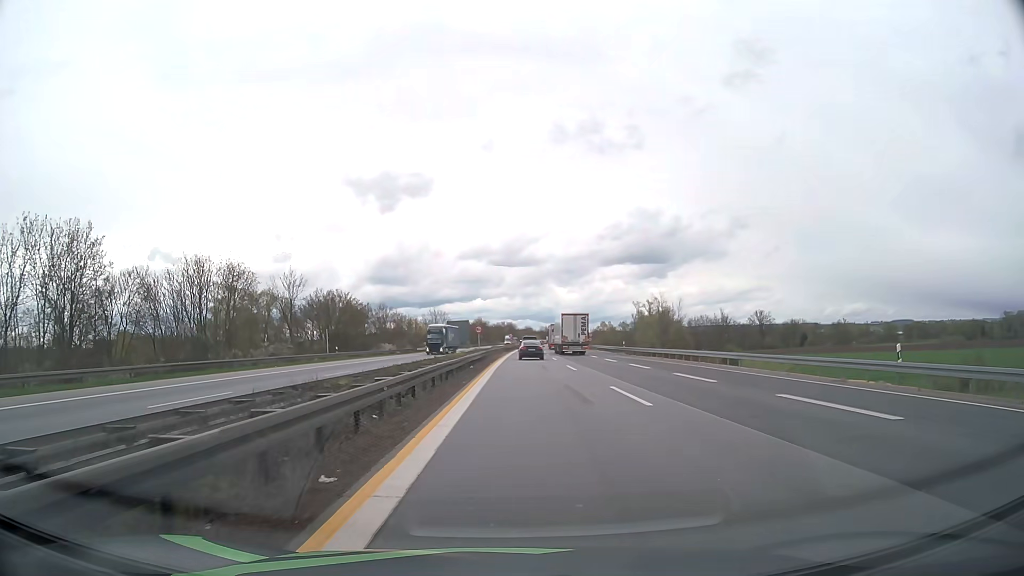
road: motorway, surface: asphalt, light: Day
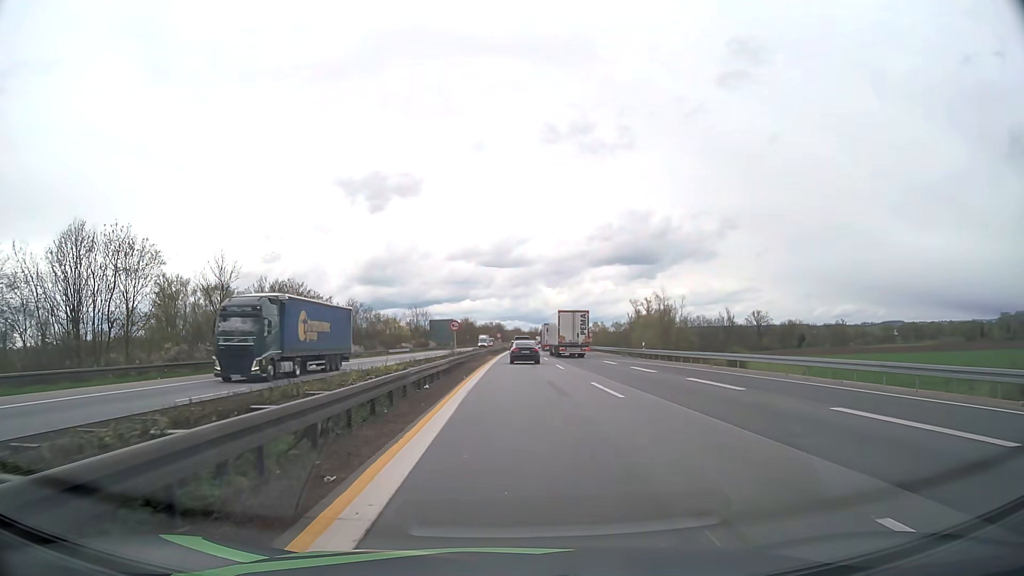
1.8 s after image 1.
(+0.2, +15.7) m; +1°
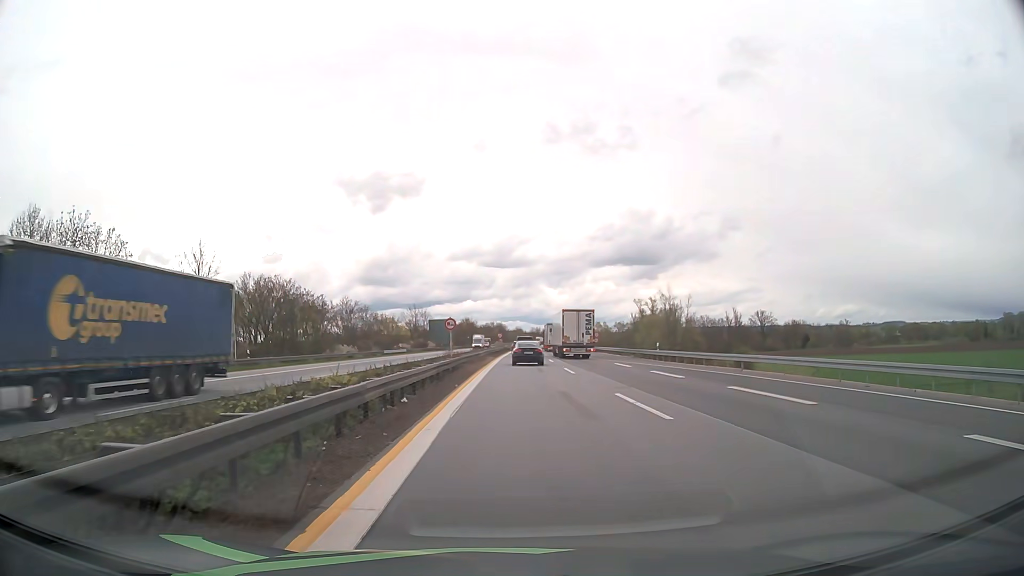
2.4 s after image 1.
(0.0, +4.7) m; 0°
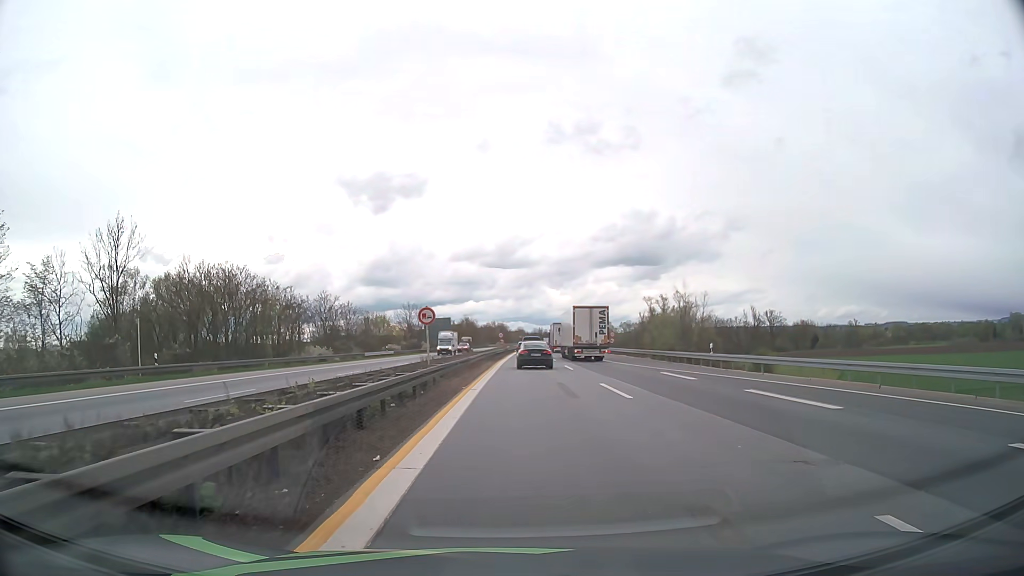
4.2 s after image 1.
(0.0, +13.0) m; 0°
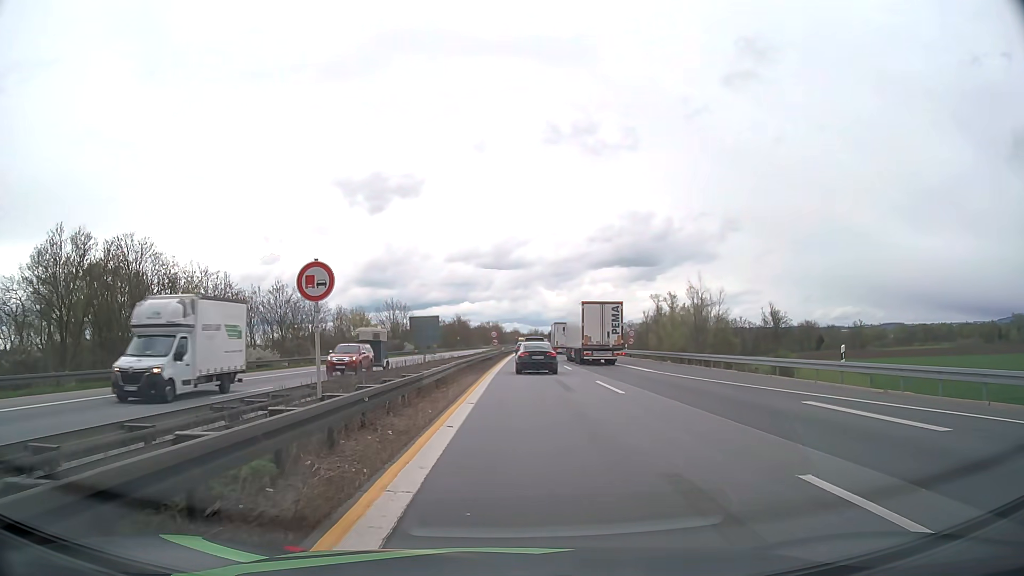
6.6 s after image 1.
(0.0, +16.2) m; 0°
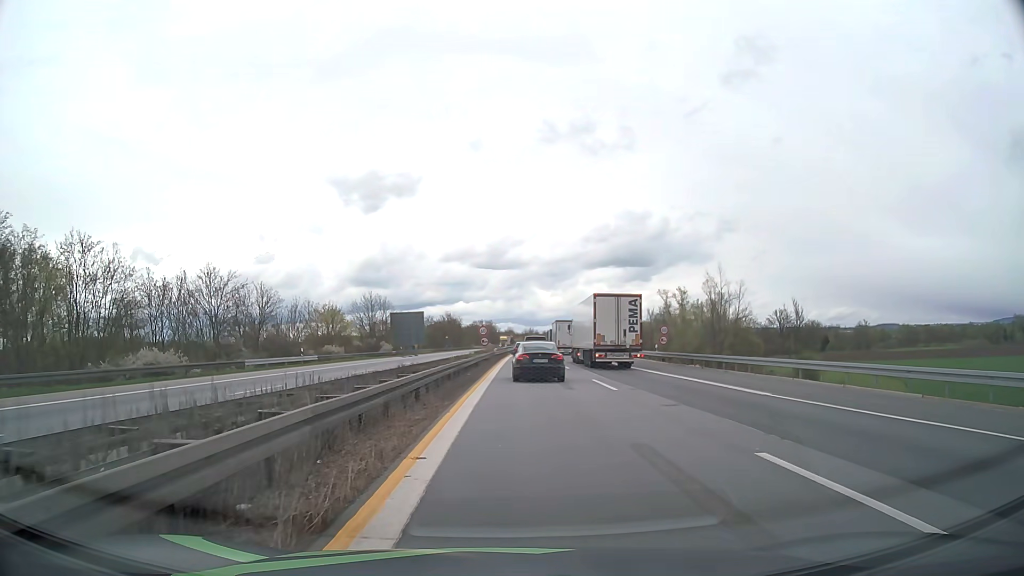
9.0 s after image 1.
(0.0, +16.6) m; 0°
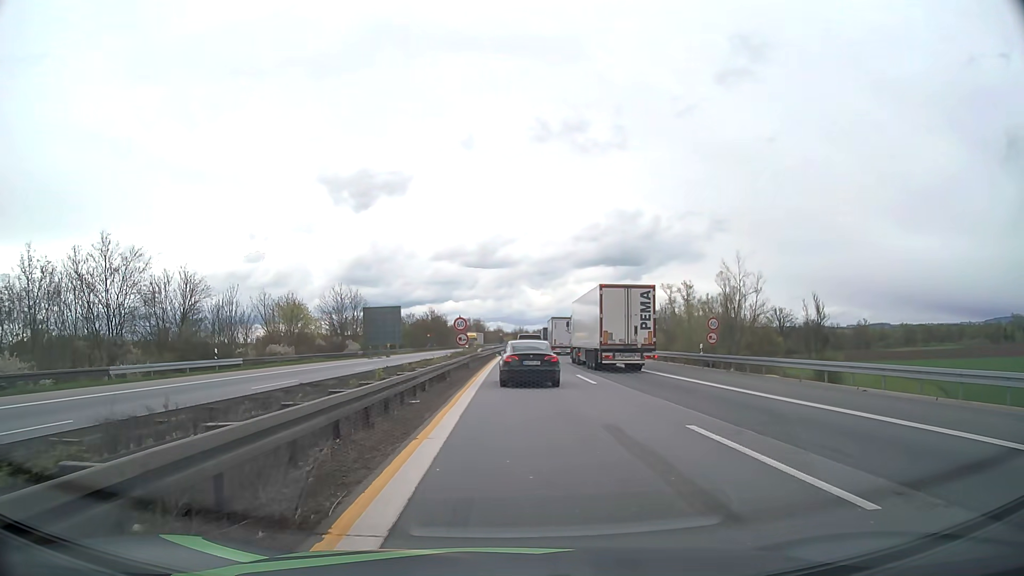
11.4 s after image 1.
(+0.1, +14.9) m; +1°
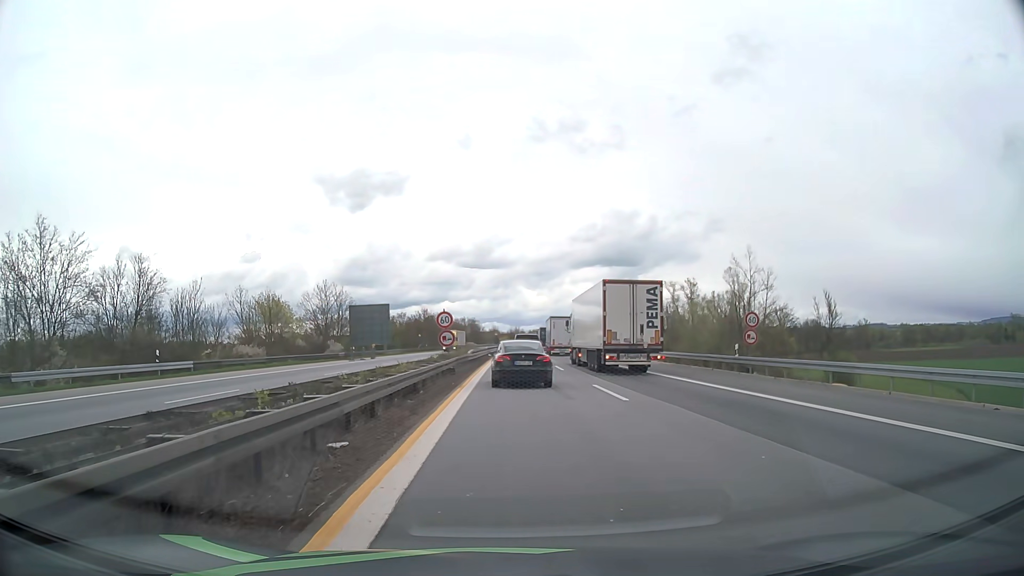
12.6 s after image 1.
(0.0, +6.8) m; 0°
(0, +10) (0, +20) (0, +30) (0, +40) (0, +50) (0, +60) (0, +70) (0, +80) (+1, +90) (+1, +100) m
